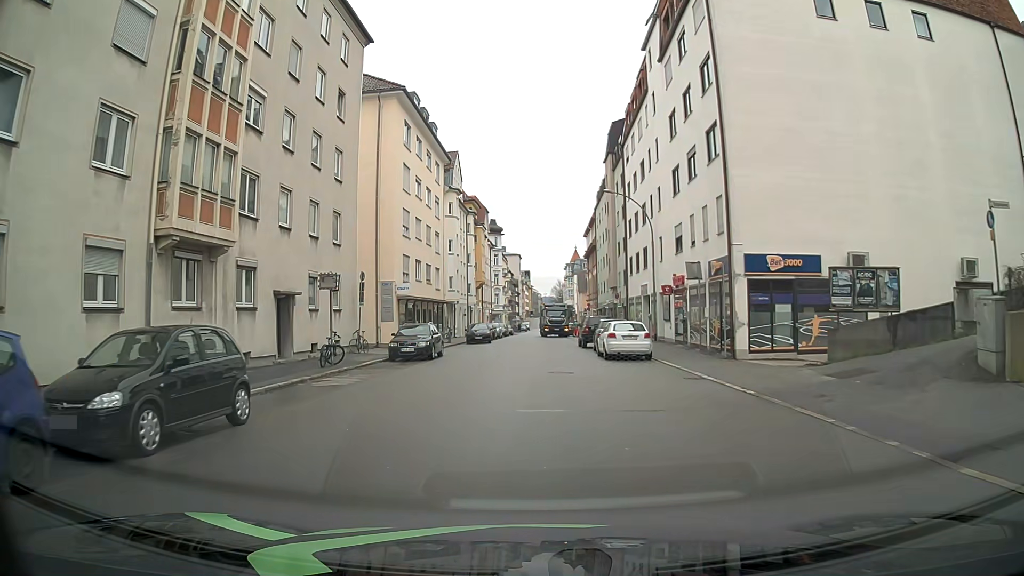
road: tertiary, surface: asphalt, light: Day
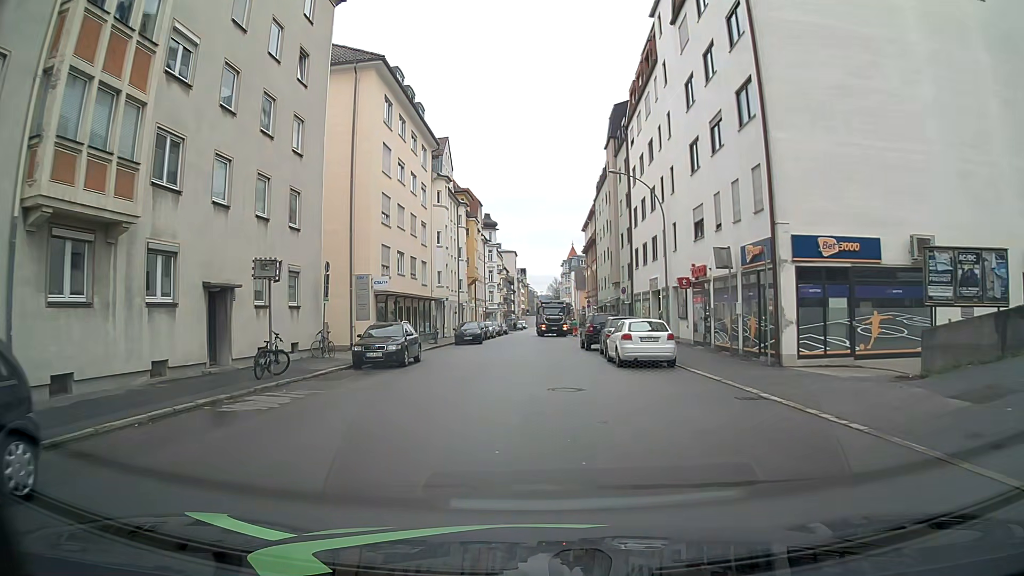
(+0.1, +4.8) m; +1°
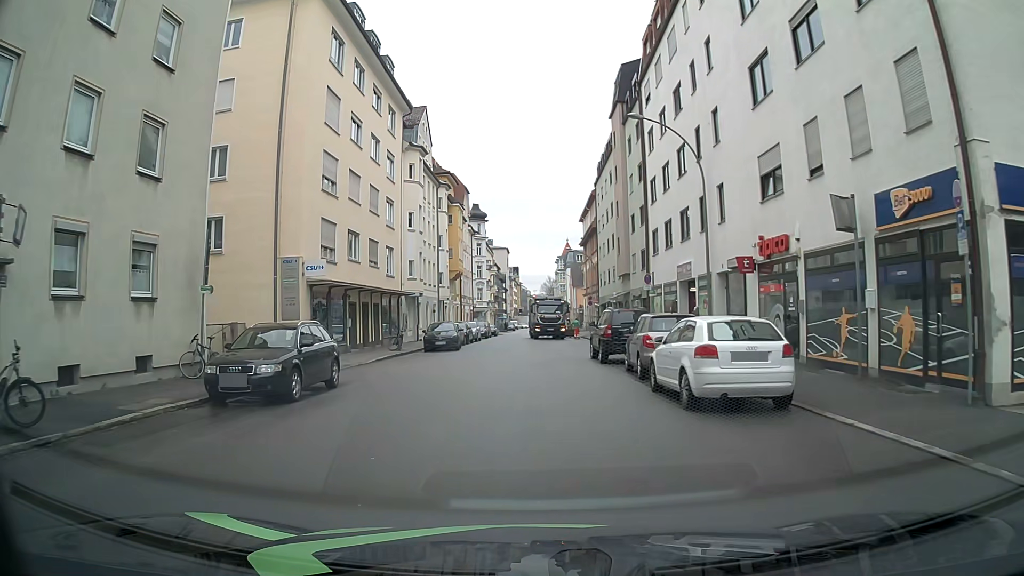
(0.0, +9.7) m; 0°
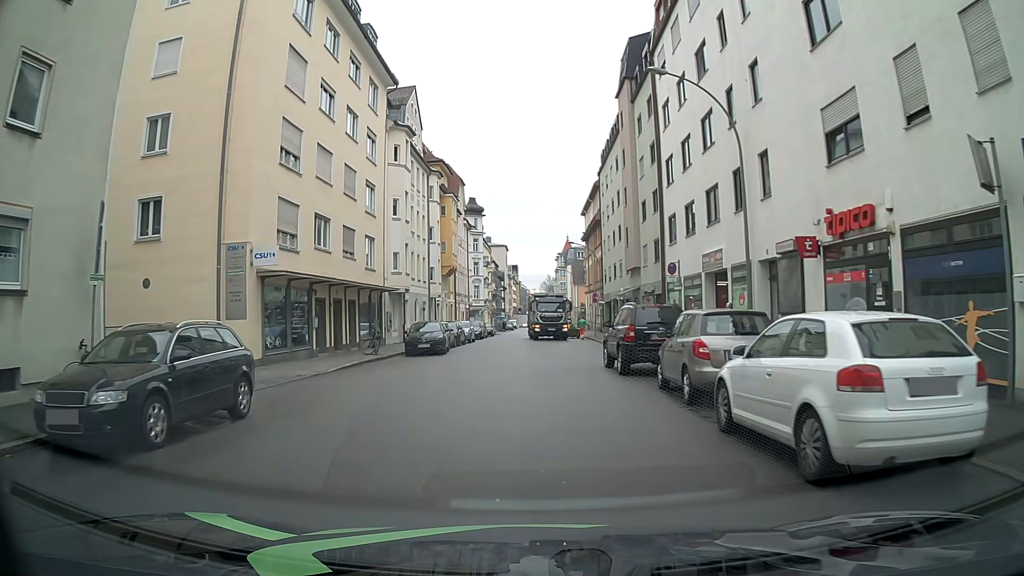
(+0.1, +4.8) m; 0°
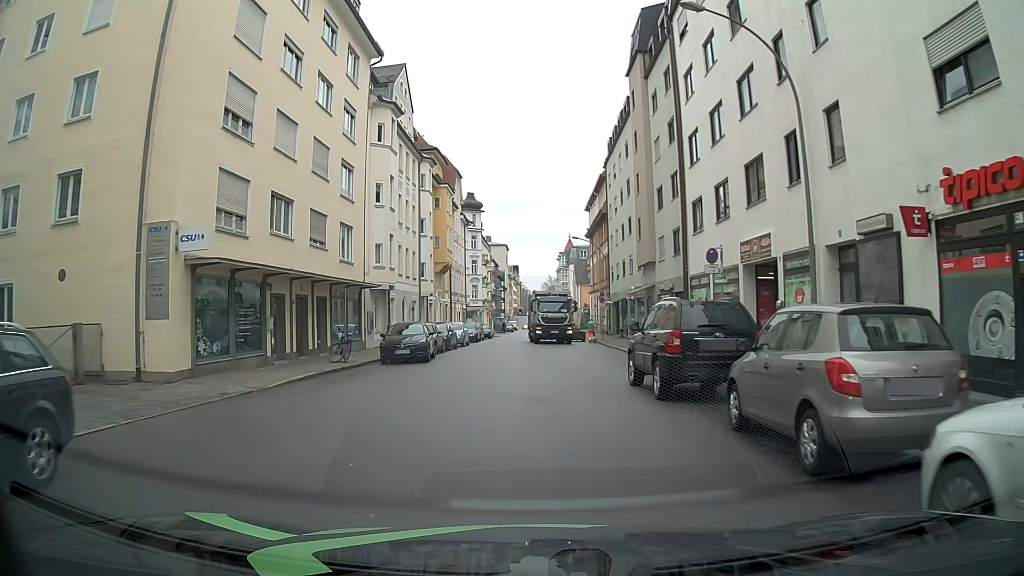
(0.0, +4.8) m; +1°
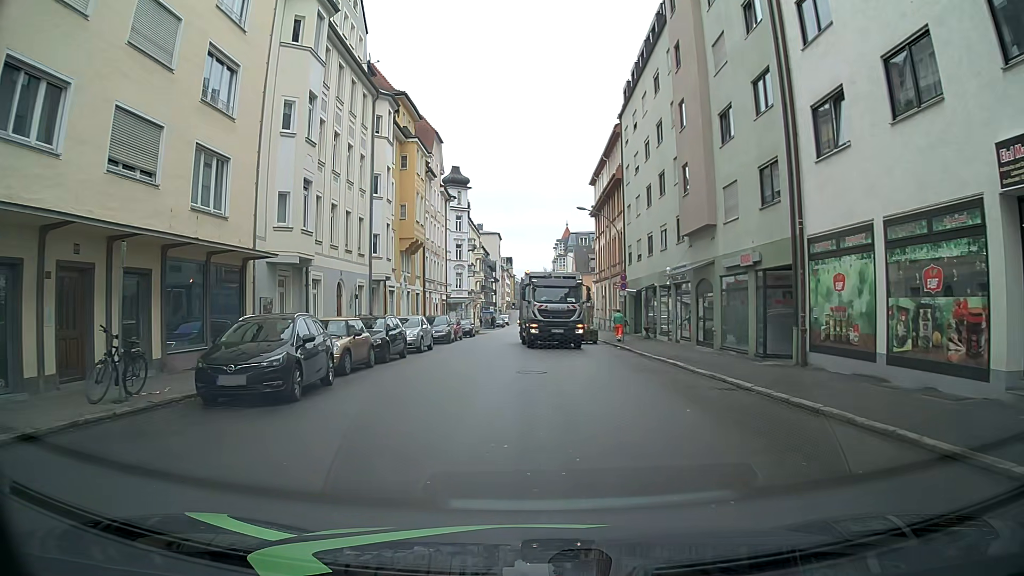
(-0.1, +13.1) m; +1°
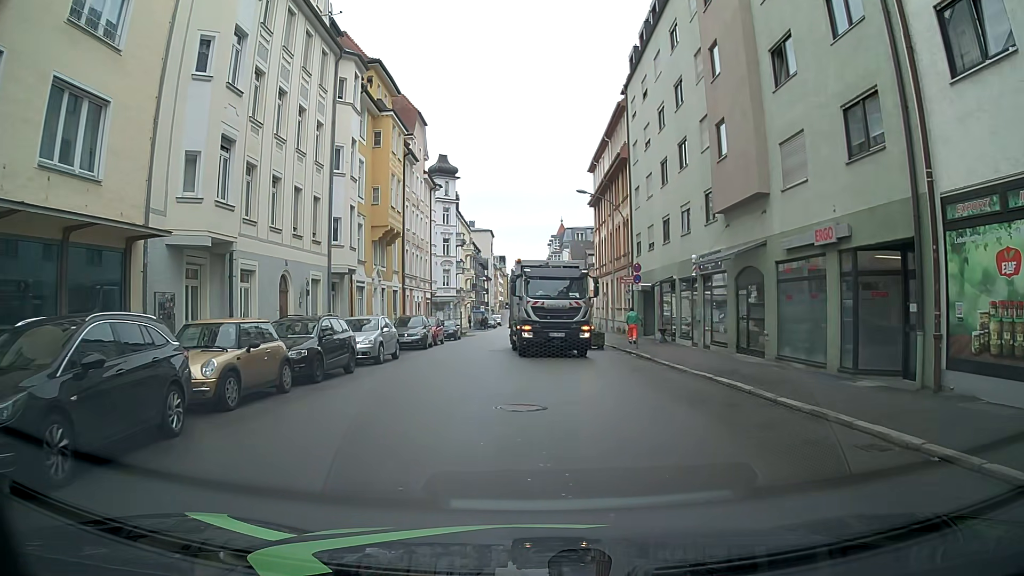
(0.0, +5.9) m; 0°
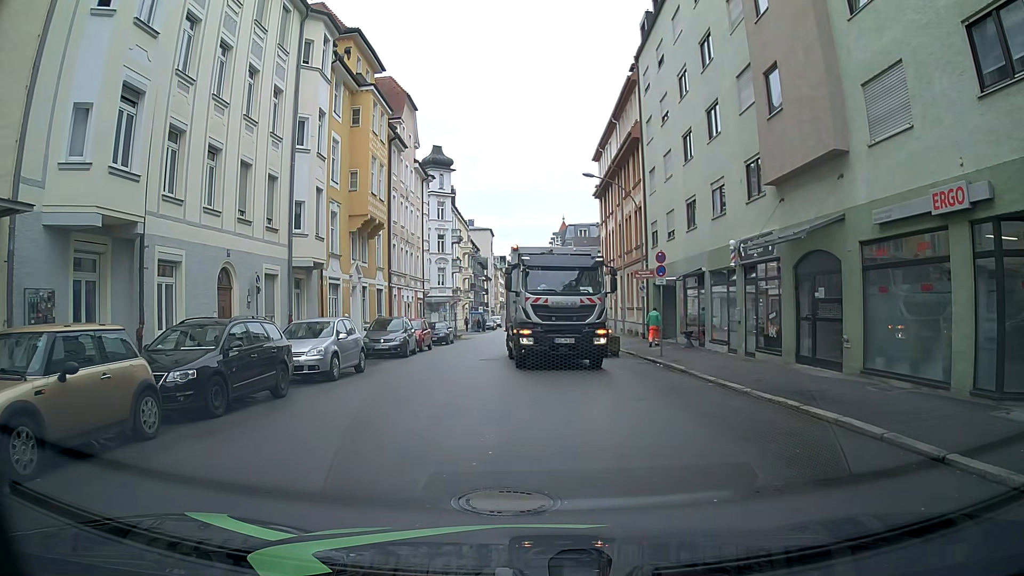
(0.0, +4.6) m; -2°
(0, +10) (-1, +20) (-1, +30) (0, +40) (+1, +50) (+2, +60) (+2, +70) (+2, +80) (+3, +90) (+3, +100) m
